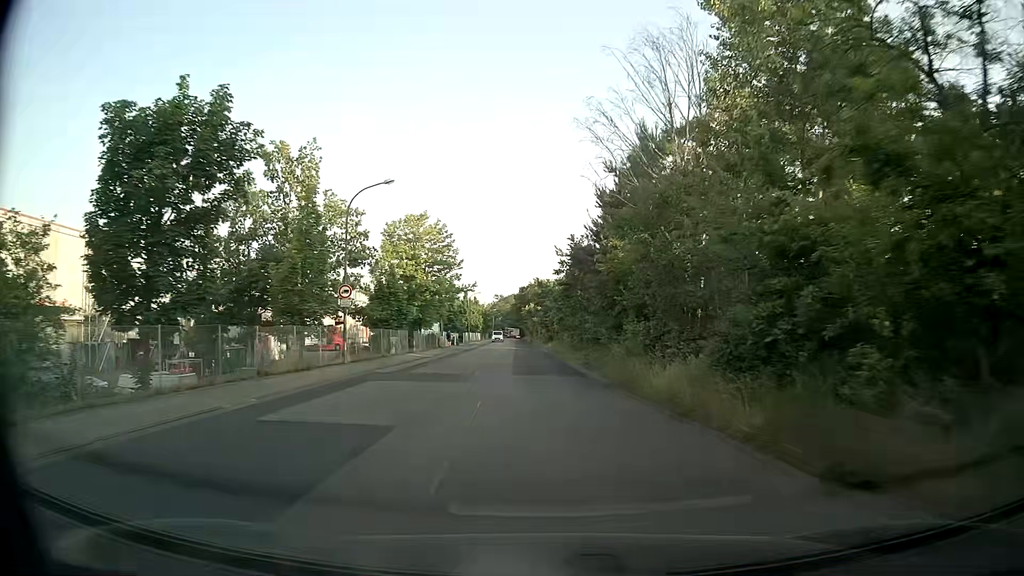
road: unclassified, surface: asphalt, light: Day
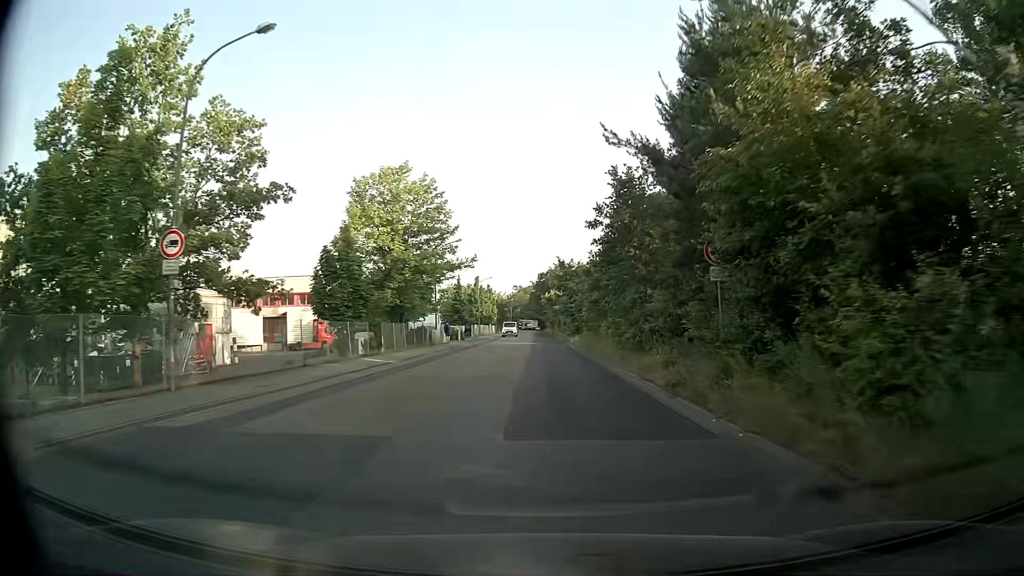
(-0.3, +15.5) m; -2°
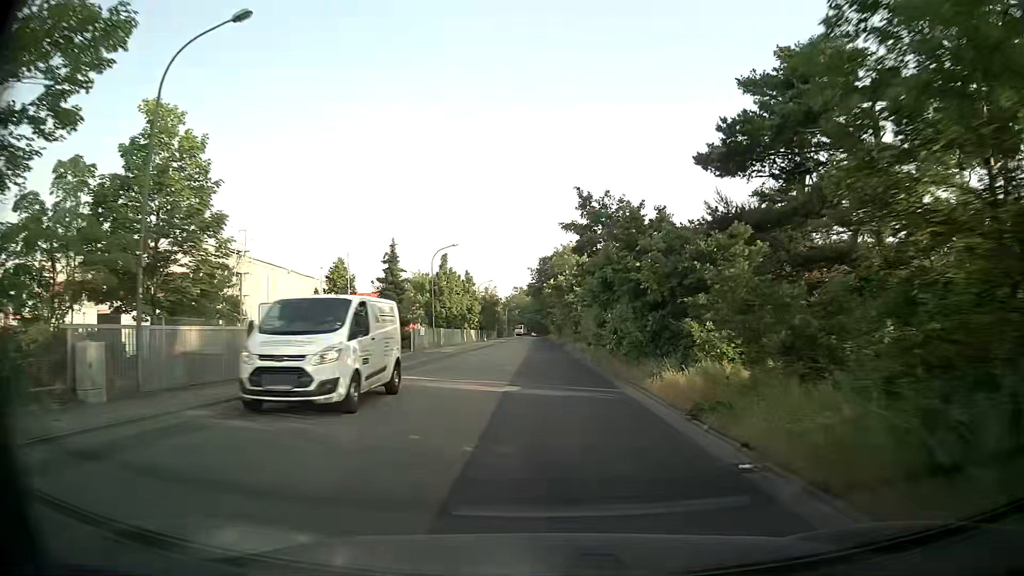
(-0.1, +38.9) m; 0°
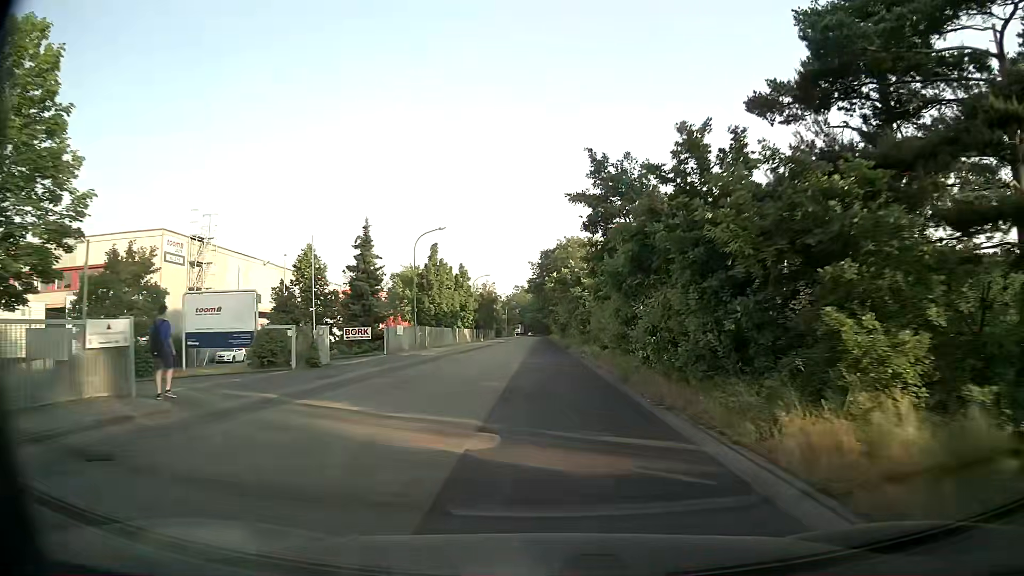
(0.0, +7.8) m; 0°
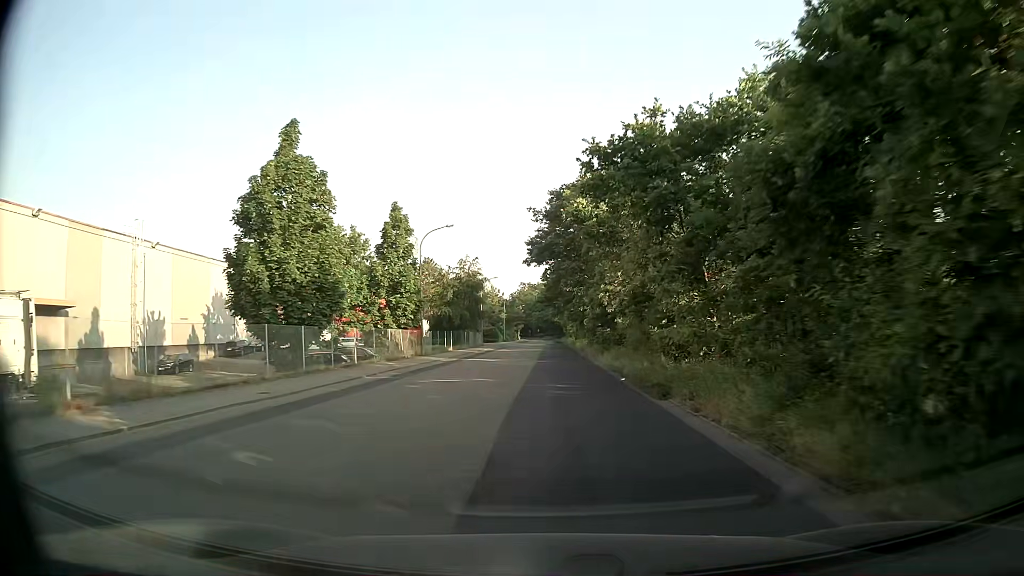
(-0.3, +38.9) m; 0°
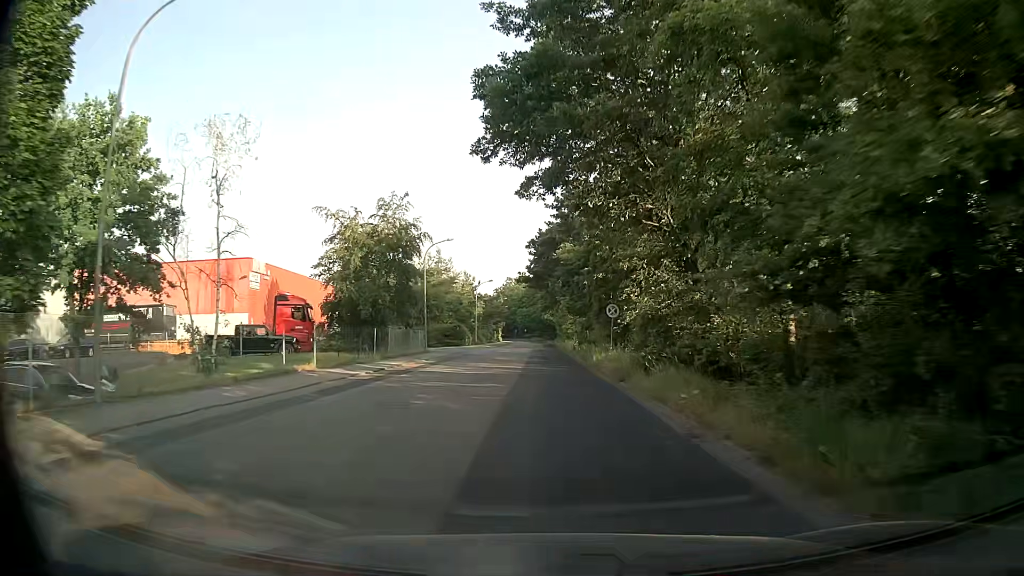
(+0.2, +31.0) m; +1°
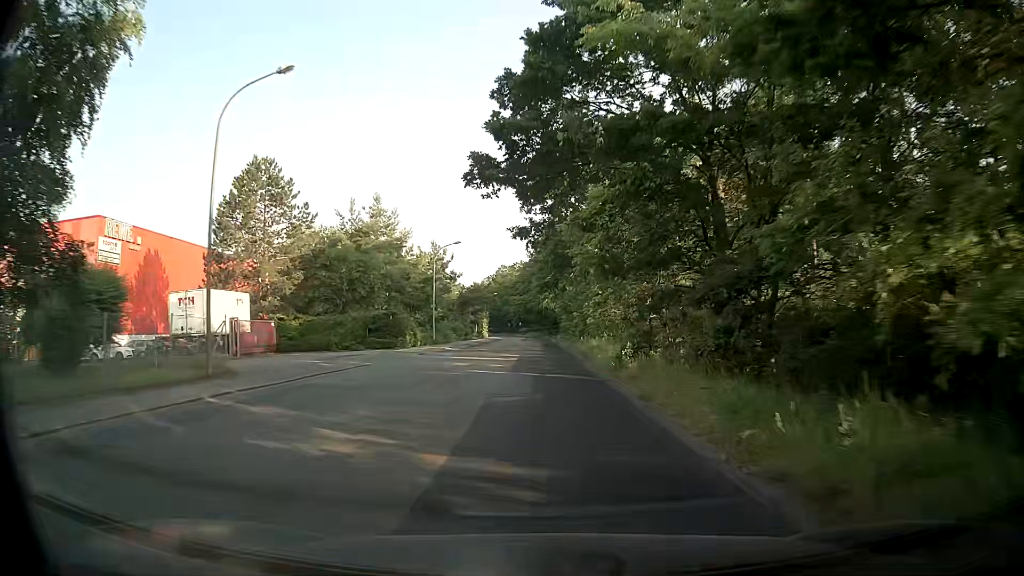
(-0.2, +31.1) m; -1°
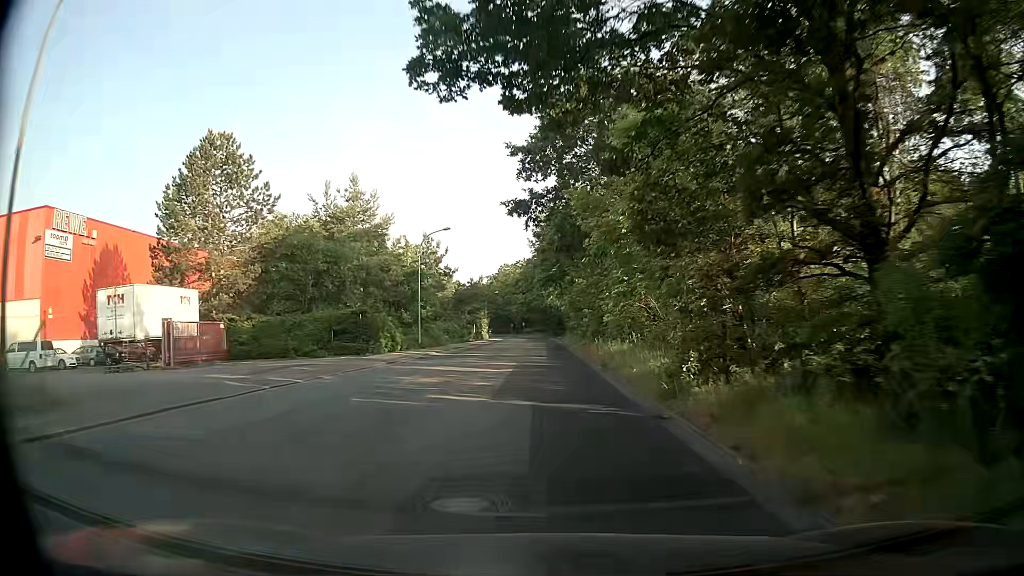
(0.0, +7.8) m; 0°
(0, +10) (0, +20) (0, +30) (0, +40) (0, +50) (0, +60) (0, +70) (0, +80) (0, +90) (0, +100) m
